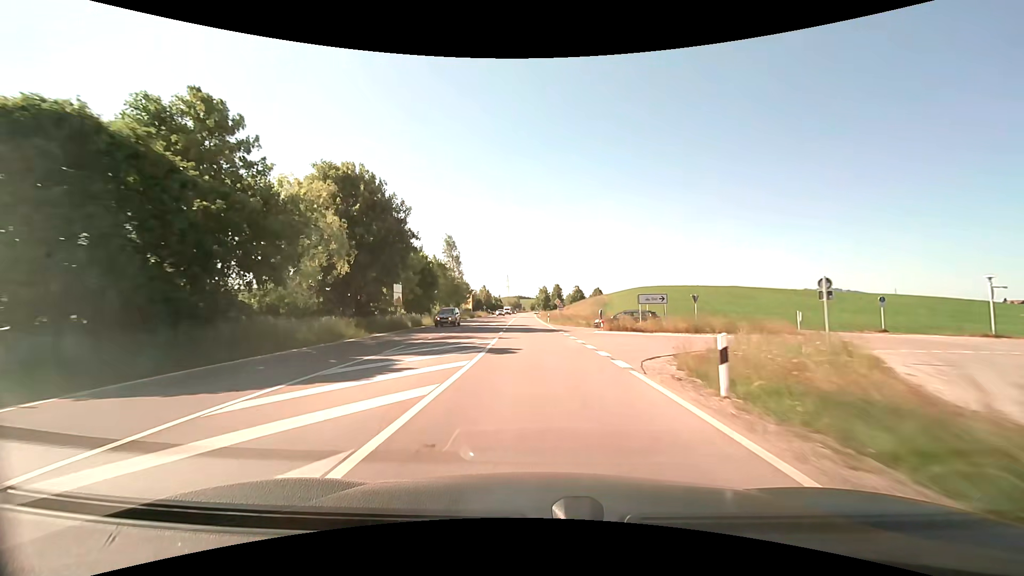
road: primary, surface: asphalt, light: Day
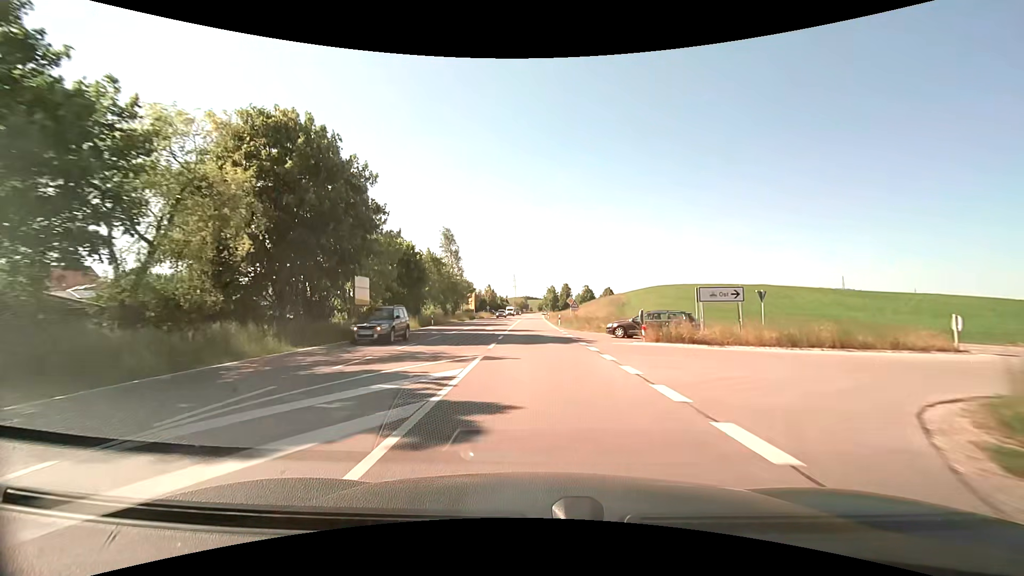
(-0.2, +10.2) m; -1°
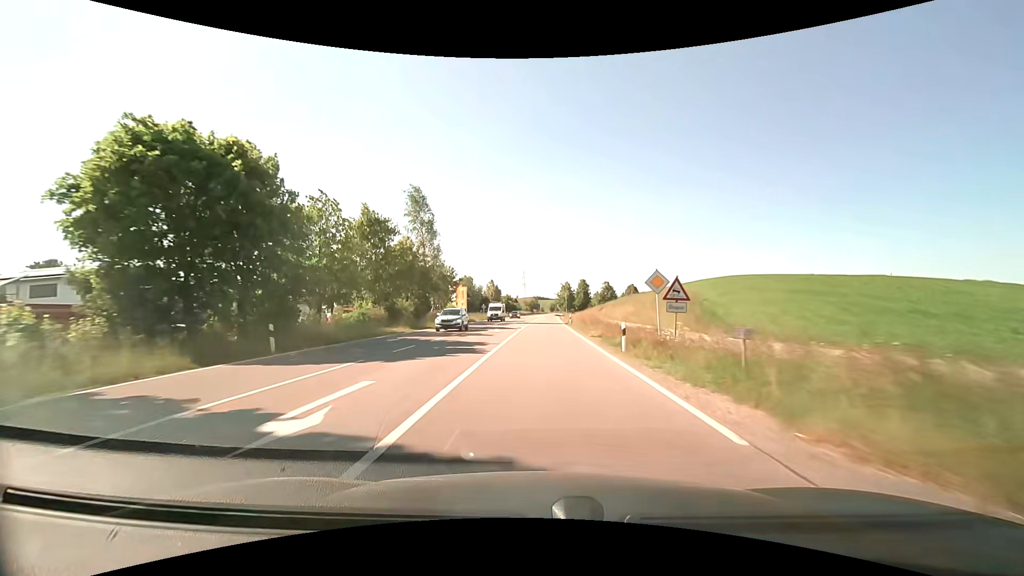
(-0.6, +31.5) m; -1°
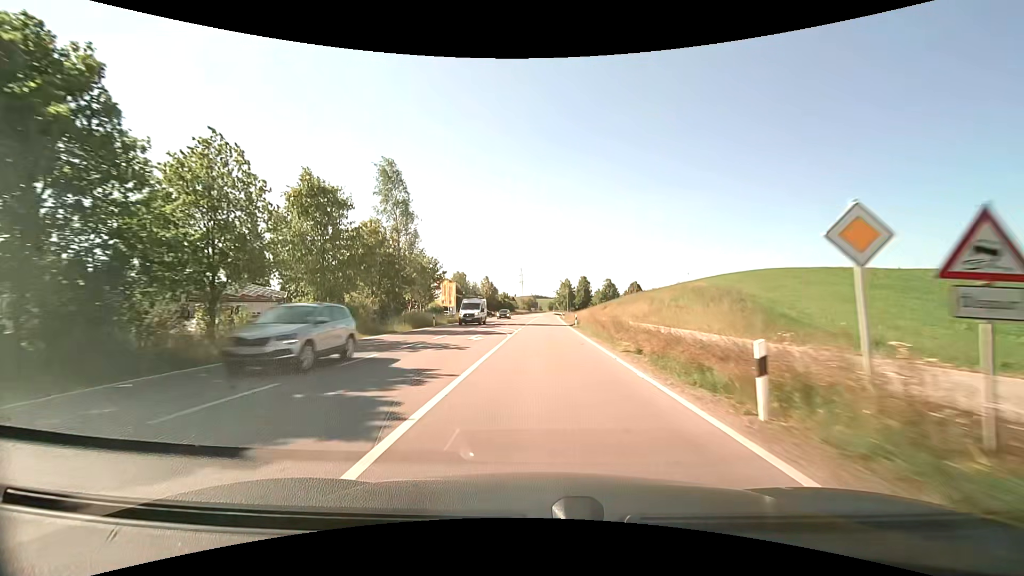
(0.0, +10.7) m; 0°
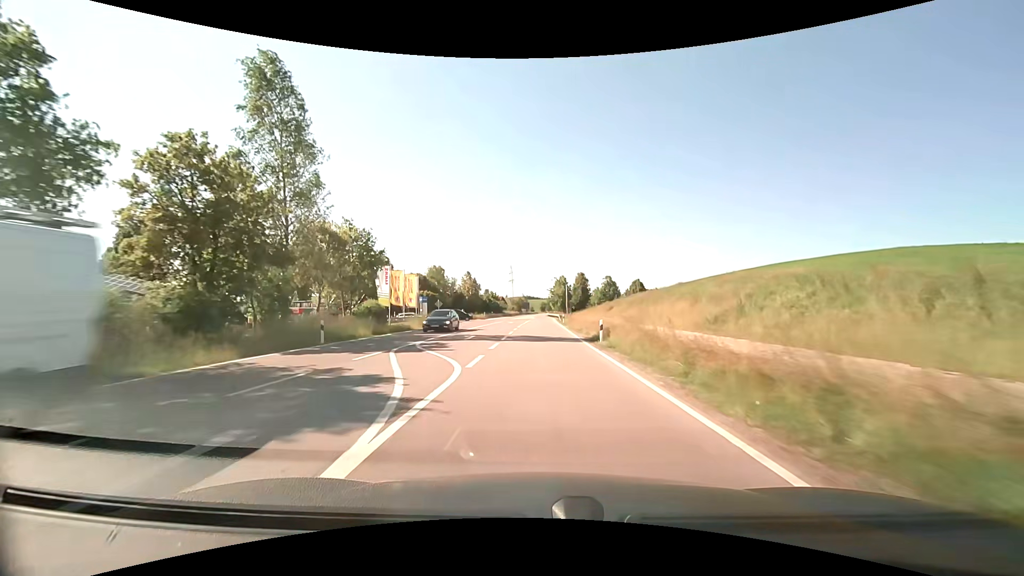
(+0.2, +21.6) m; +1°
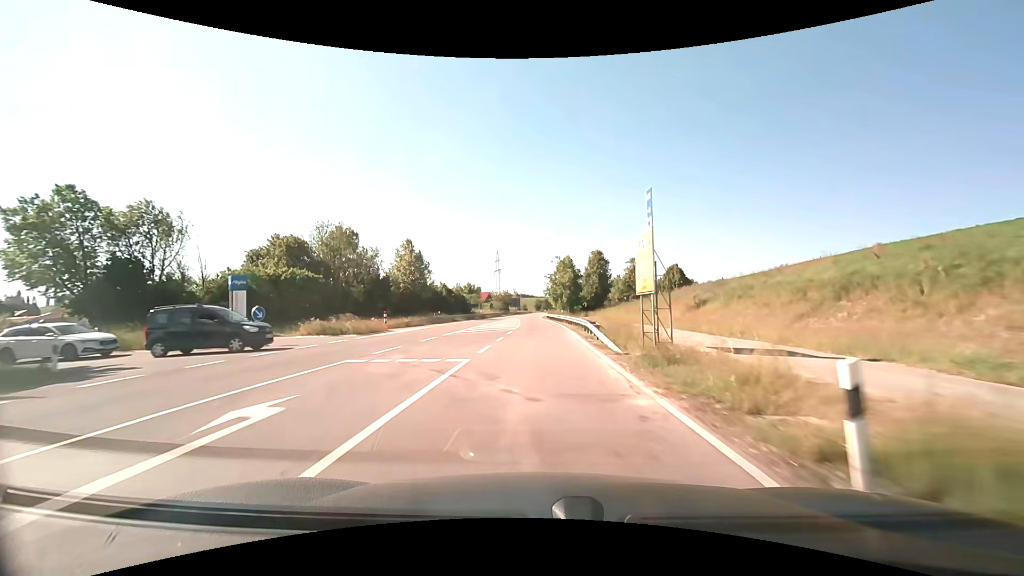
(+0.4, +54.9) m; +1°
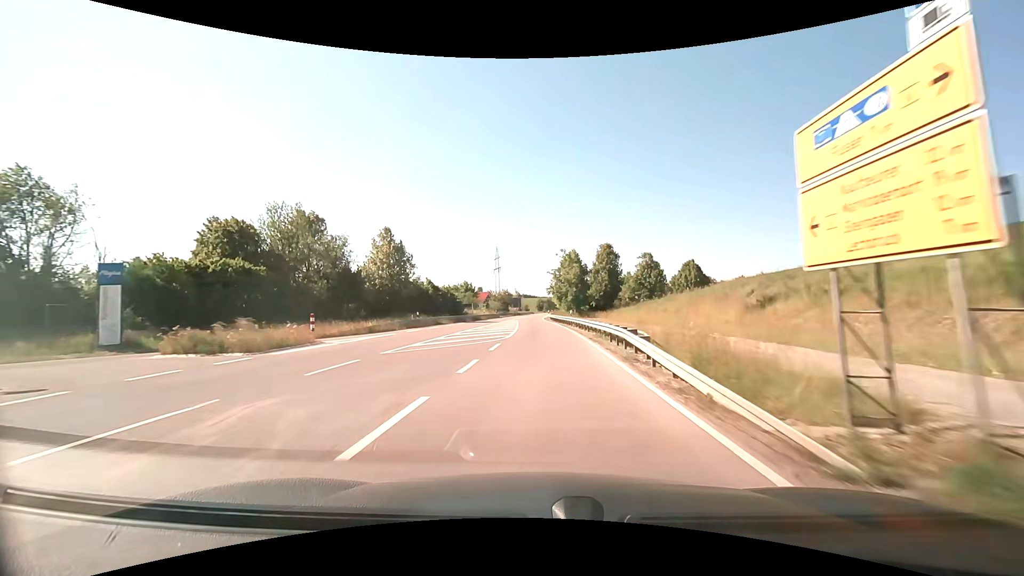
(0.0, +11.1) m; 0°
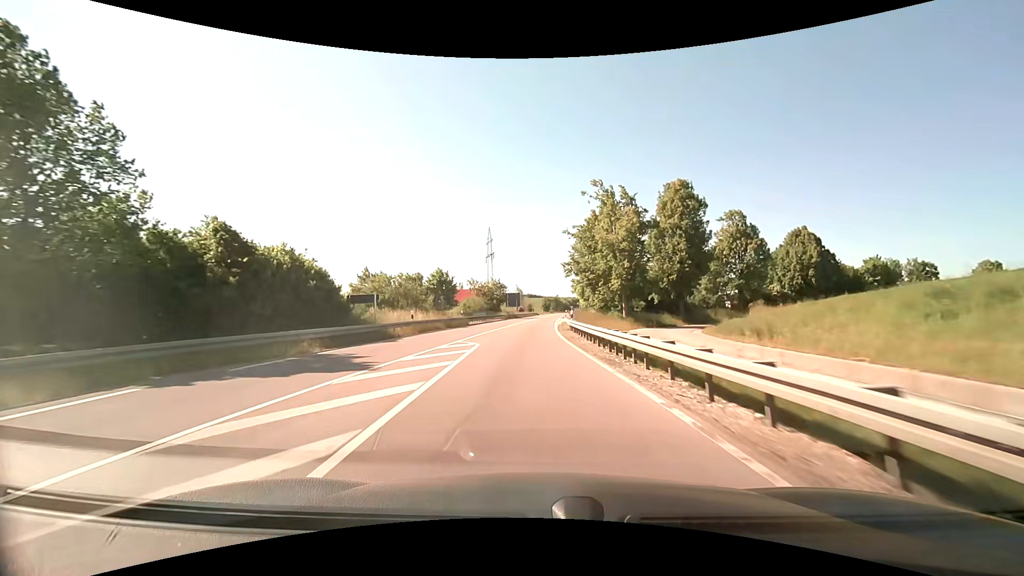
(0.0, +44.4) m; 0°
(0, +10) (0, +20) (0, +30) (0, +40) (0, +50) (0, +60) (0, +70) (+1, +80) (+1, +90) (+2, +100) m
